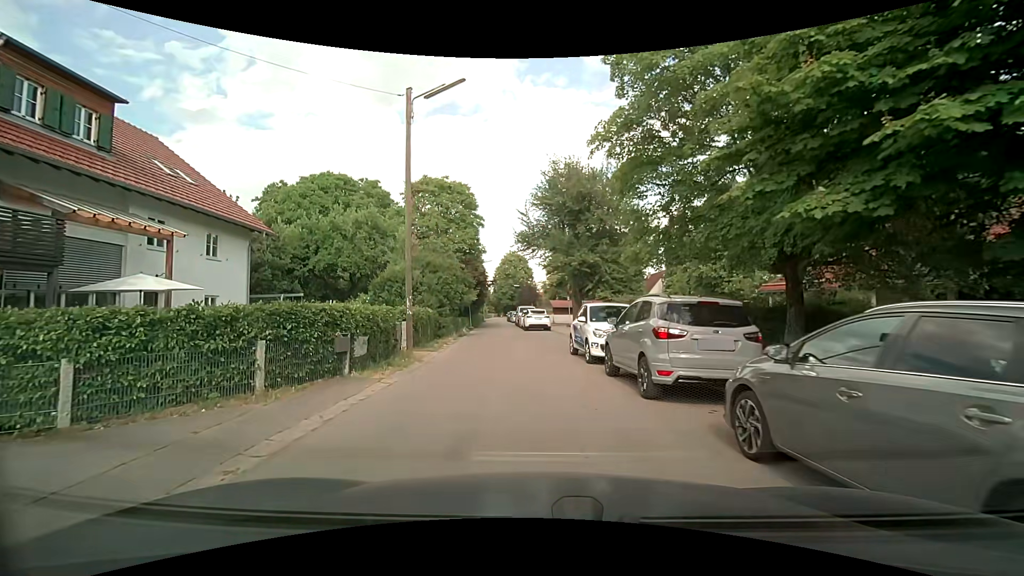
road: residential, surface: asphalt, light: Day
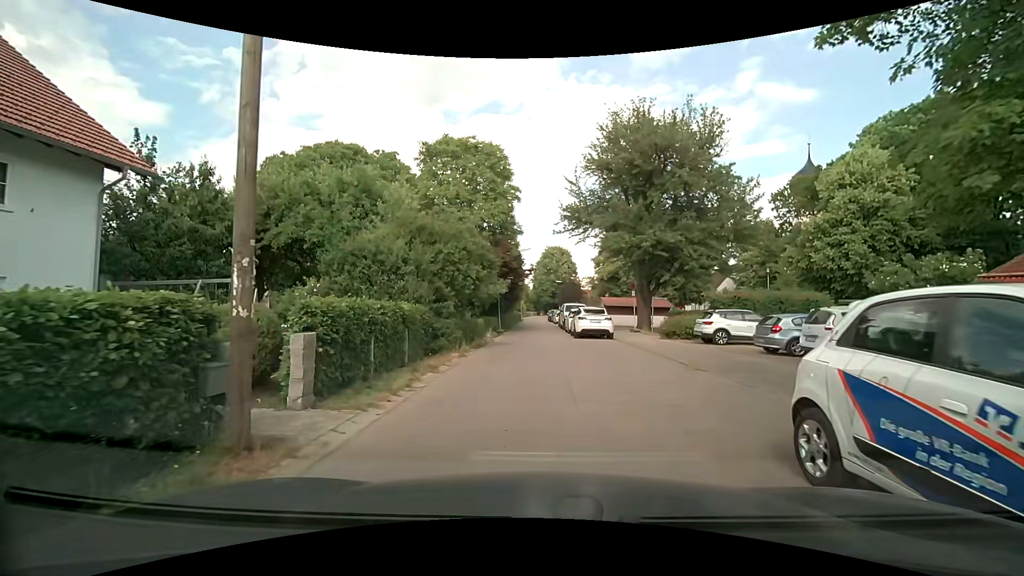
(-0.8, +11.0) m; -4°
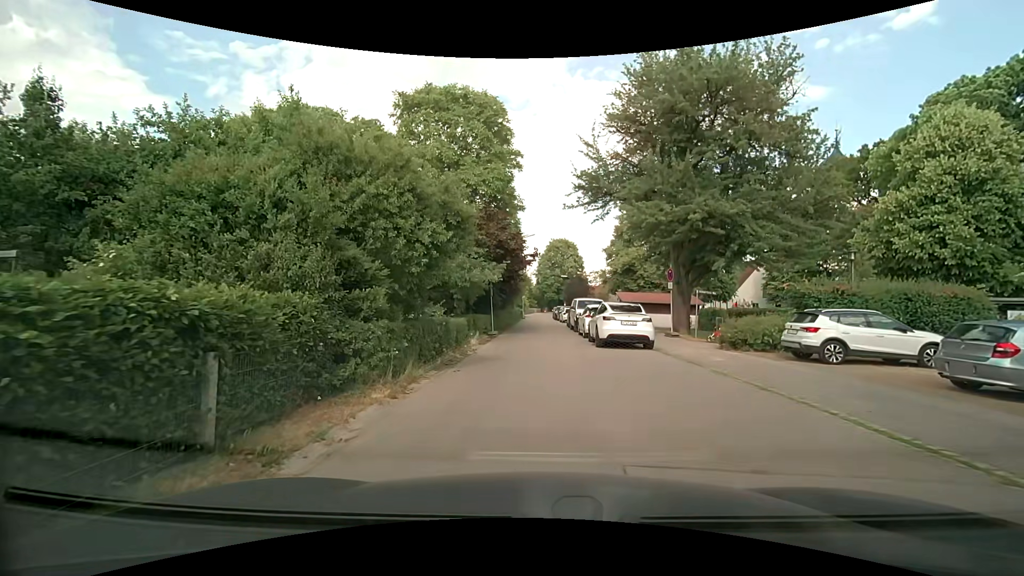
(-0.3, +7.8) m; -2°
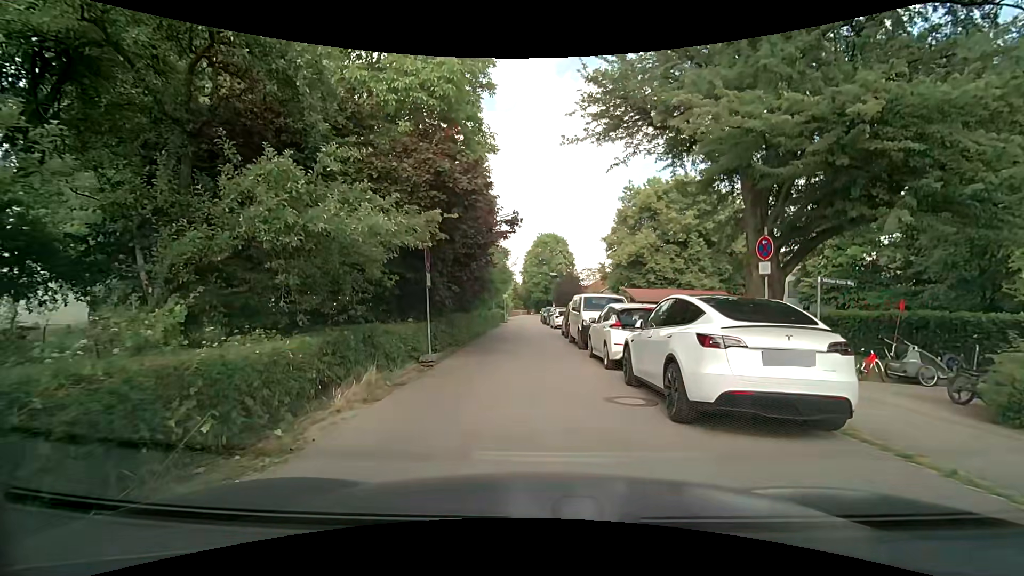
(+0.3, +11.3) m; +1°
